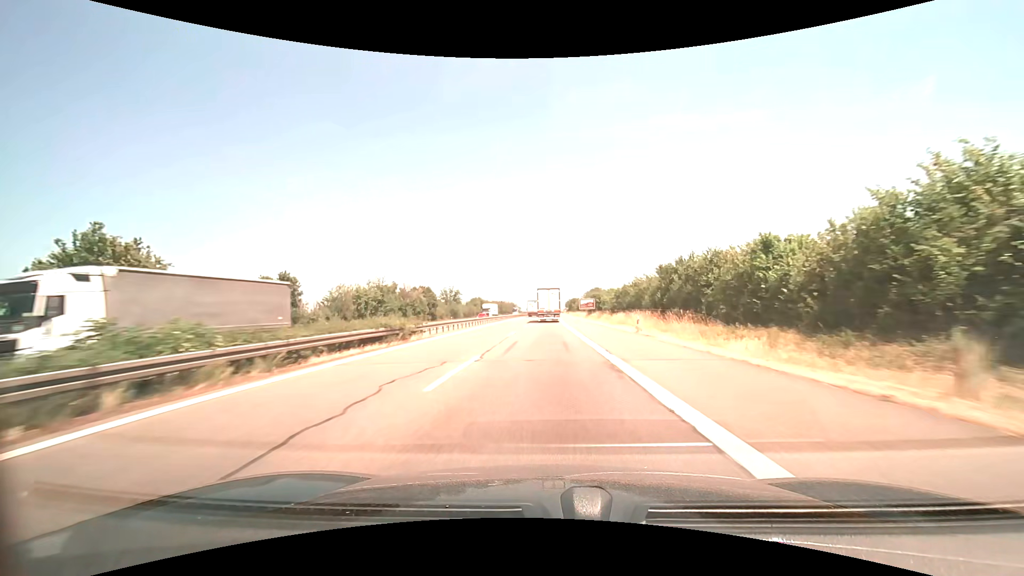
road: motorway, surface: asphalt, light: Day
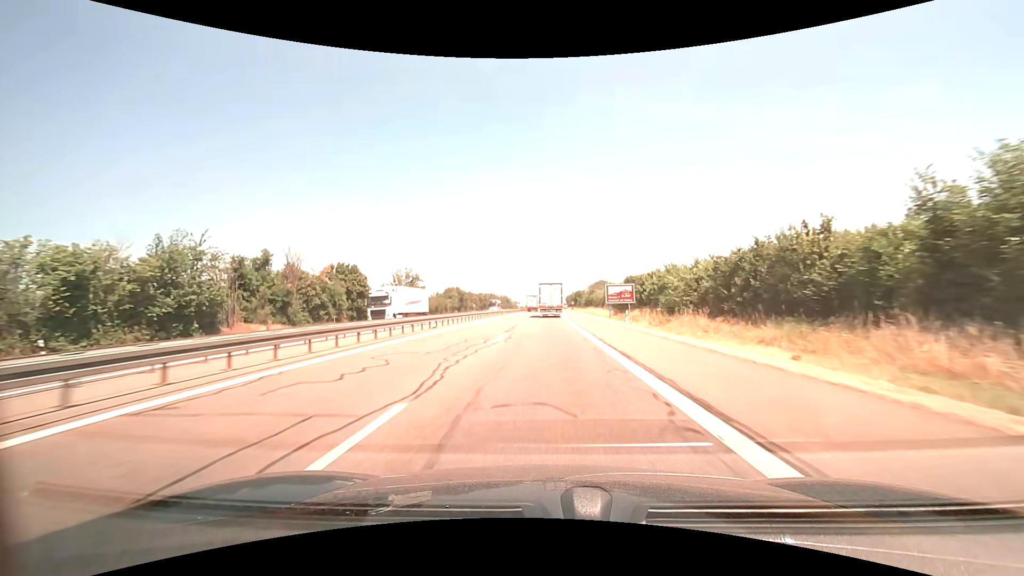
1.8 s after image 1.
(-0.1, +45.0) m; 0°
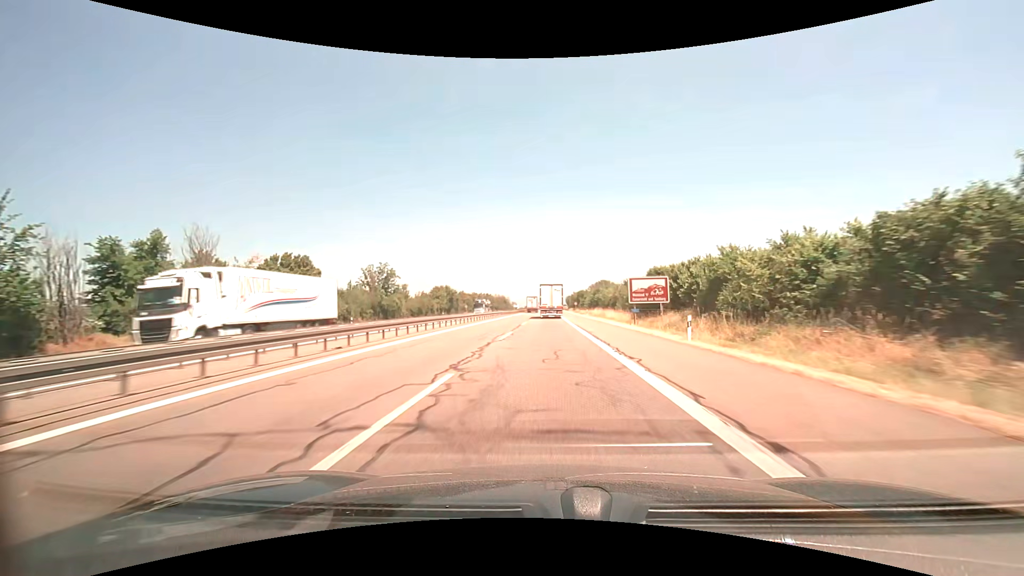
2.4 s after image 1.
(0.0, +15.0) m; 0°
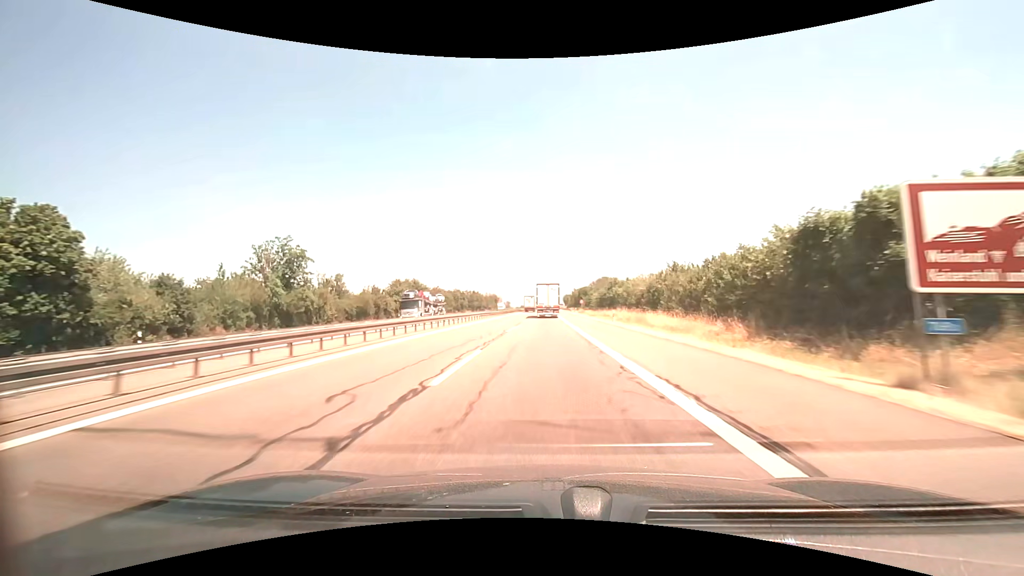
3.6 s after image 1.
(+0.1, +30.1) m; 0°
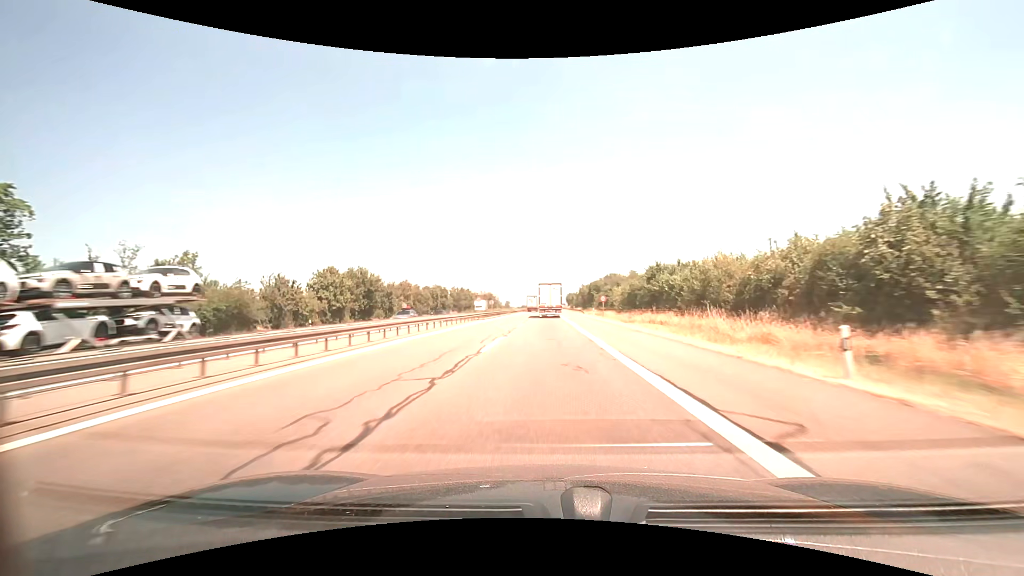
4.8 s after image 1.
(0.0, +30.1) m; 0°
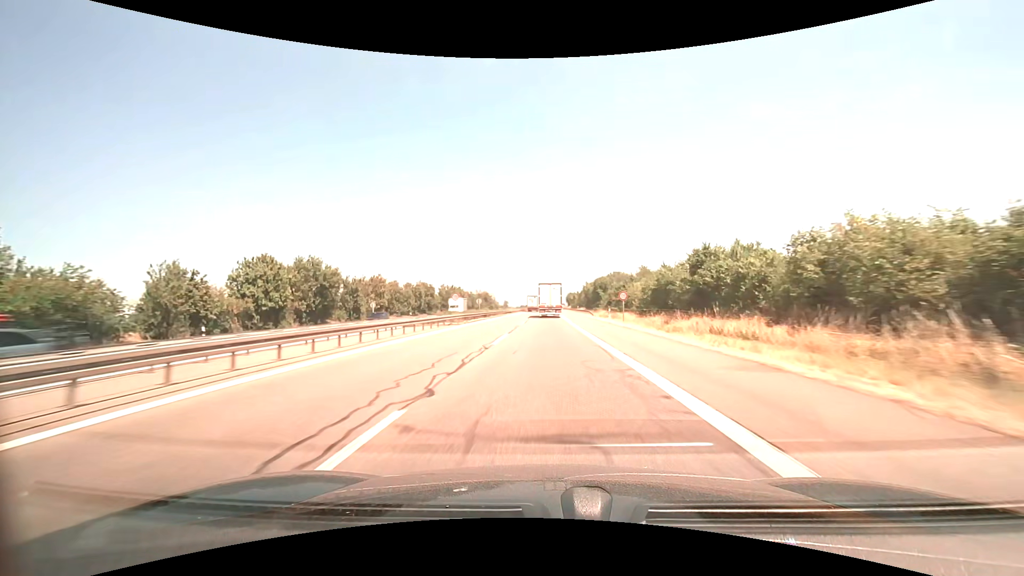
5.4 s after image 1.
(0.0, +15.0) m; 0°
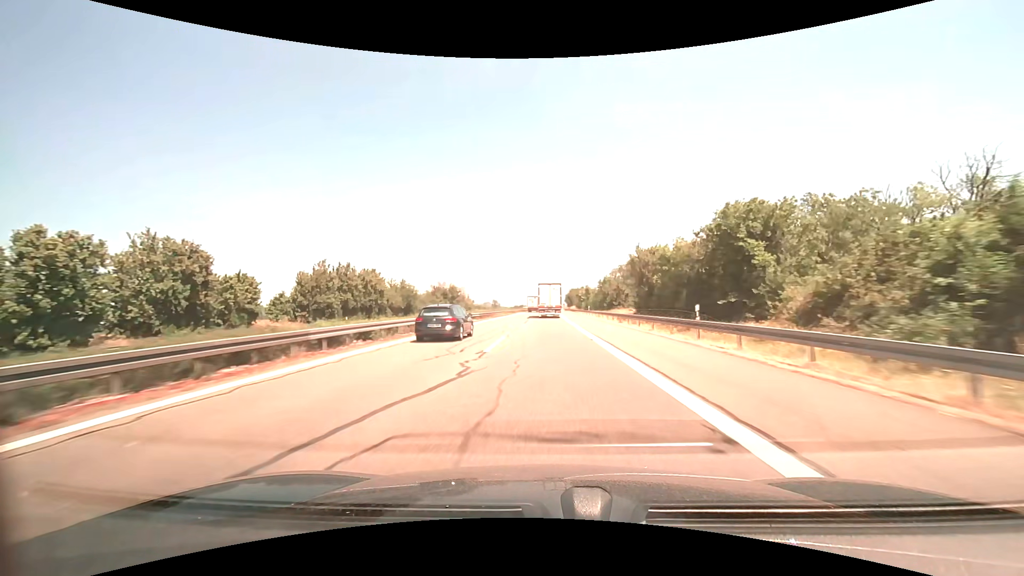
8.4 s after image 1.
(+0.4, +75.3) m; +1°
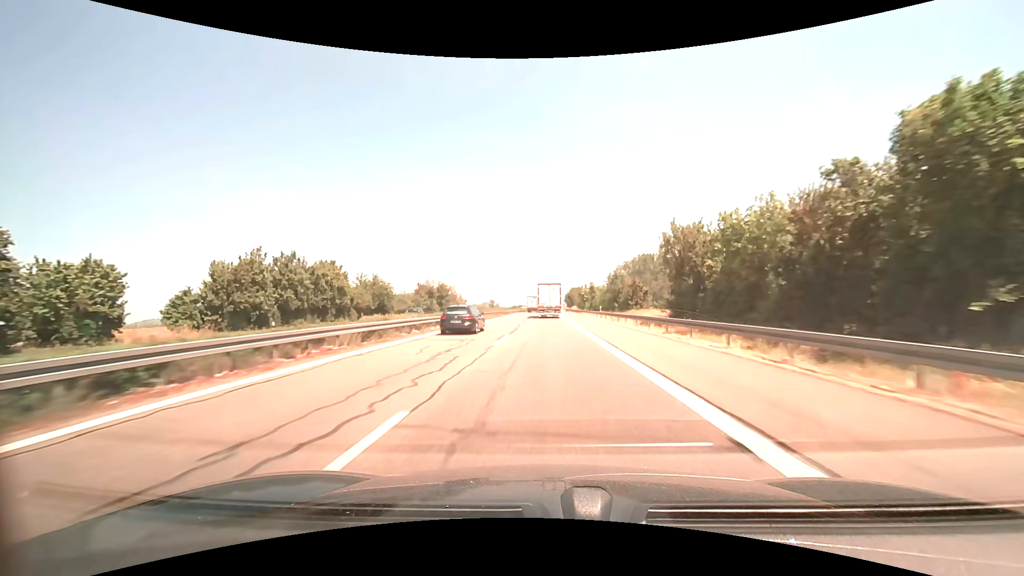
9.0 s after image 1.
(0.0, +15.1) m; 0°
(0, +10) (0, +20) (0, +30) (0, +40) (0, +50) (0, +60) (0, +70) (0, +80) (+1, +90) (+1, +100) m
